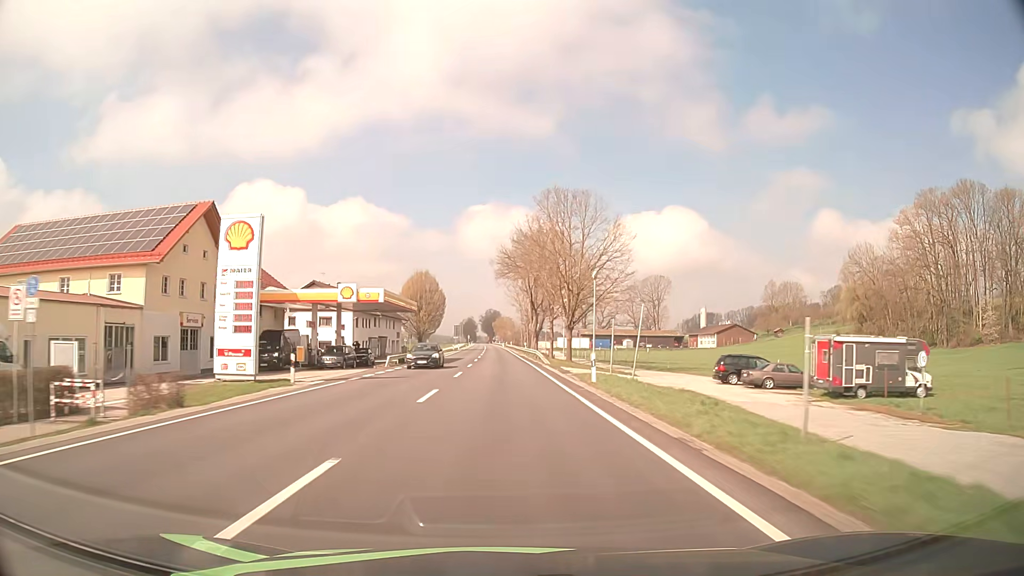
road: primary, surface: asphalt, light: Day
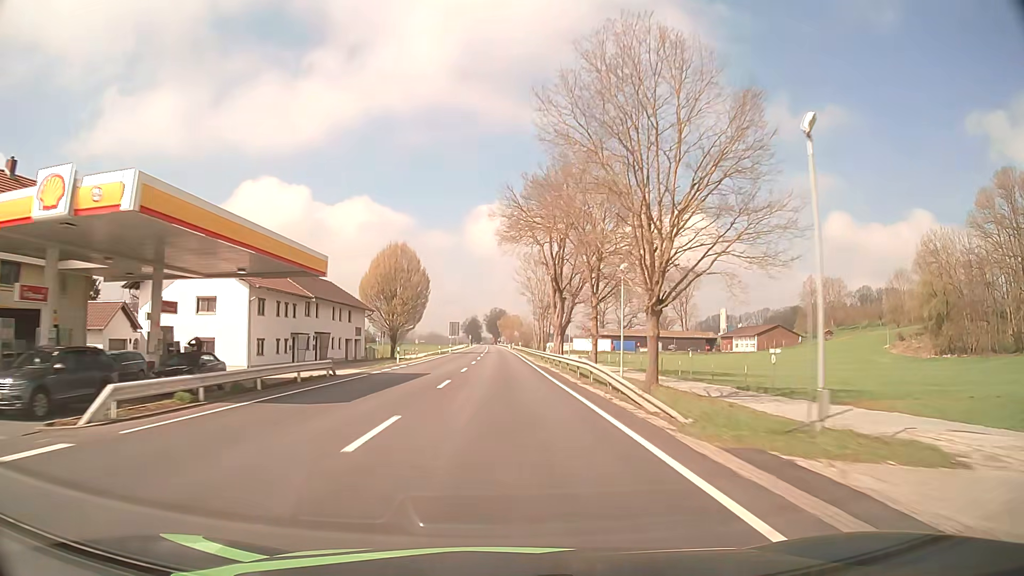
(-0.2, +31.6) m; -1°
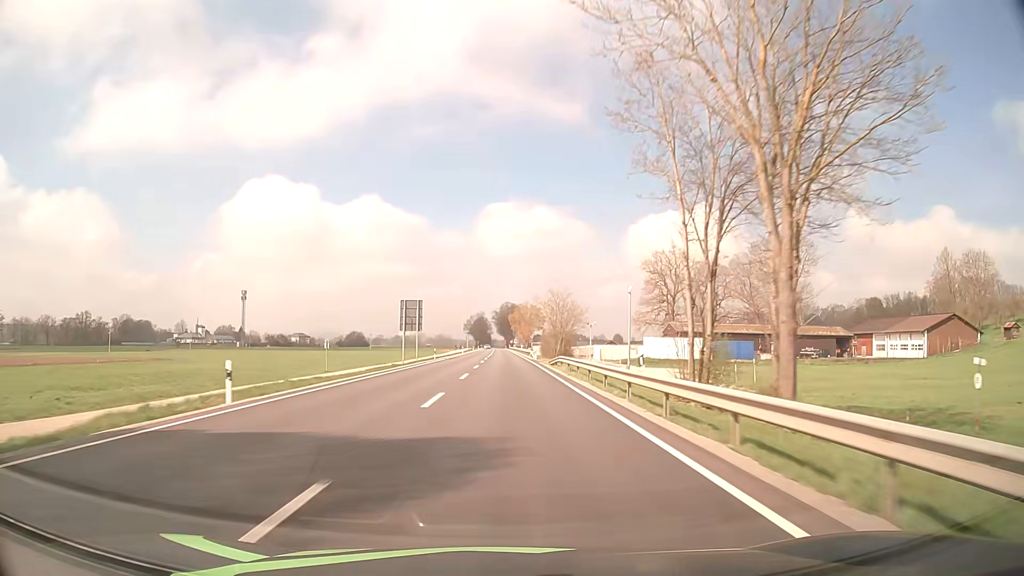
(-0.8, +78.9) m; -1°
(0, +10) (0, +20) (0, +30) (0, +40) (0, +50) (0, +60) (0, +70) (0, +80) (0, +90) (-1, +100) m
